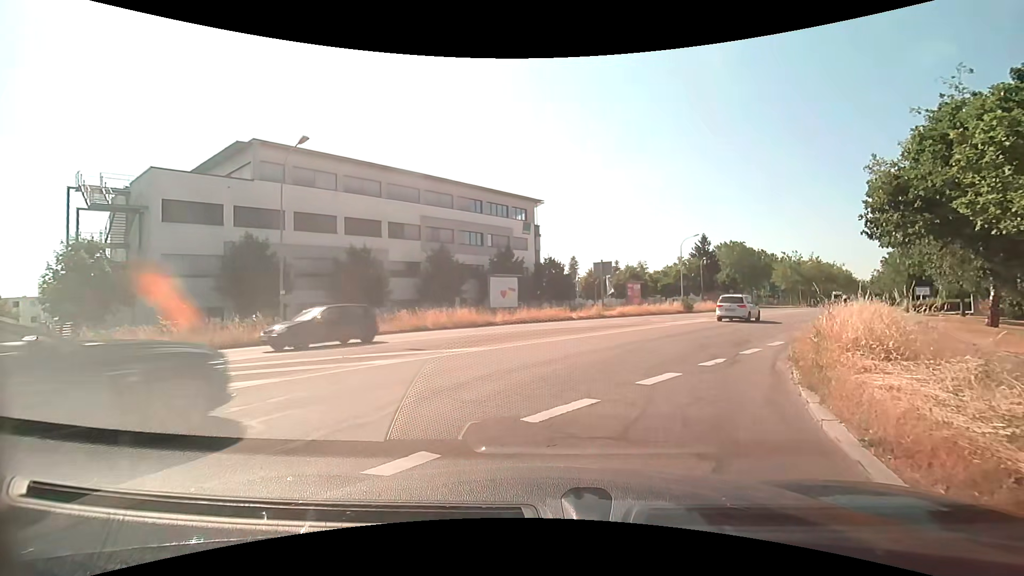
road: tertiary_link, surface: asphalt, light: Day
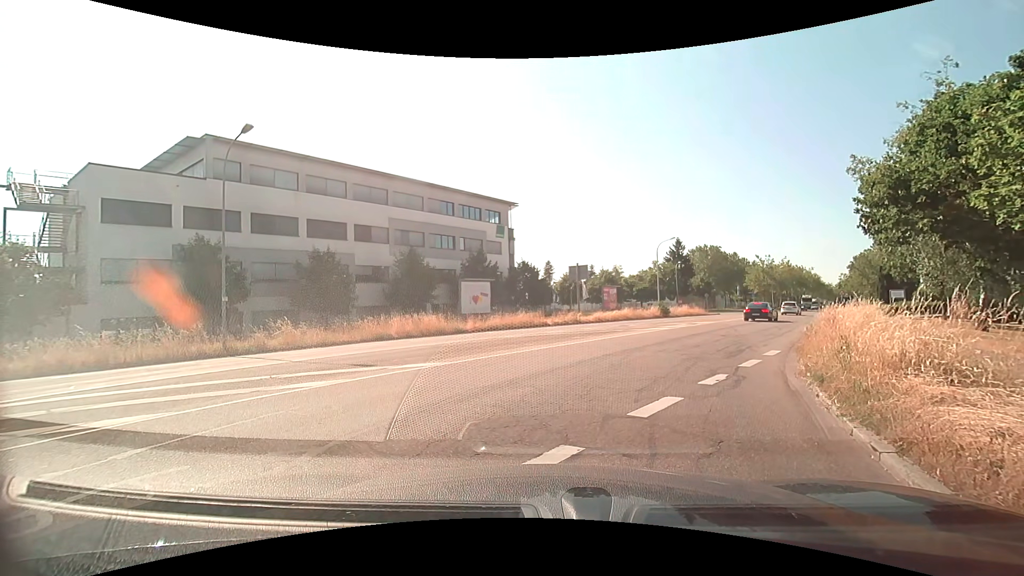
(+0.1, +1.9) m; +3°
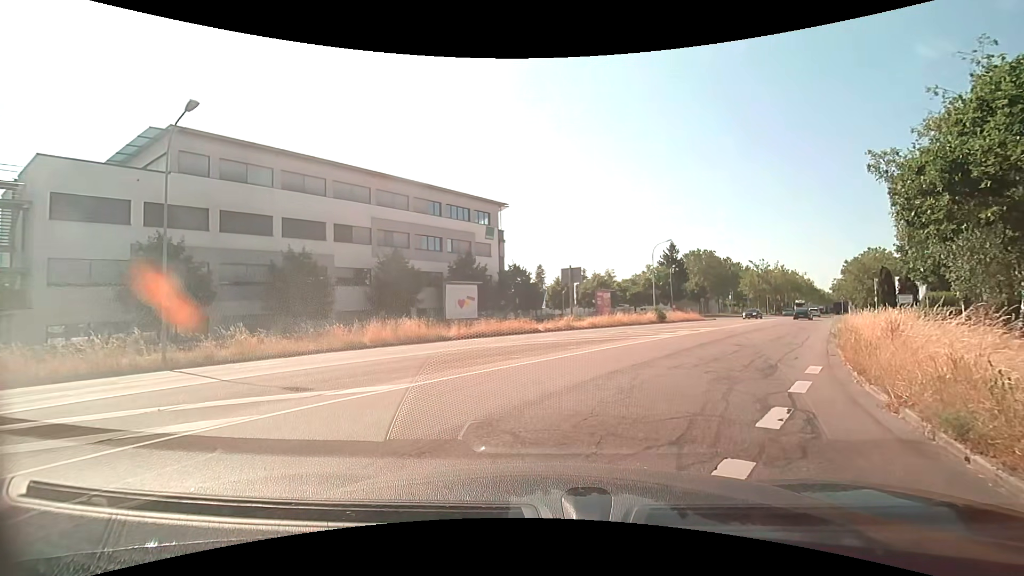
(0.0, +2.9) m; 0°
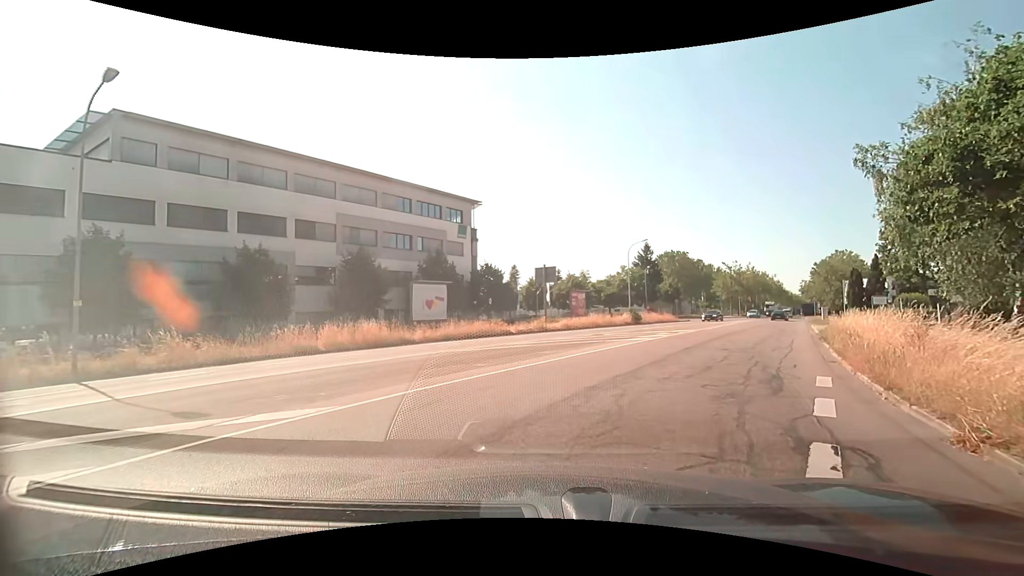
(+0.1, +2.0) m; +5°
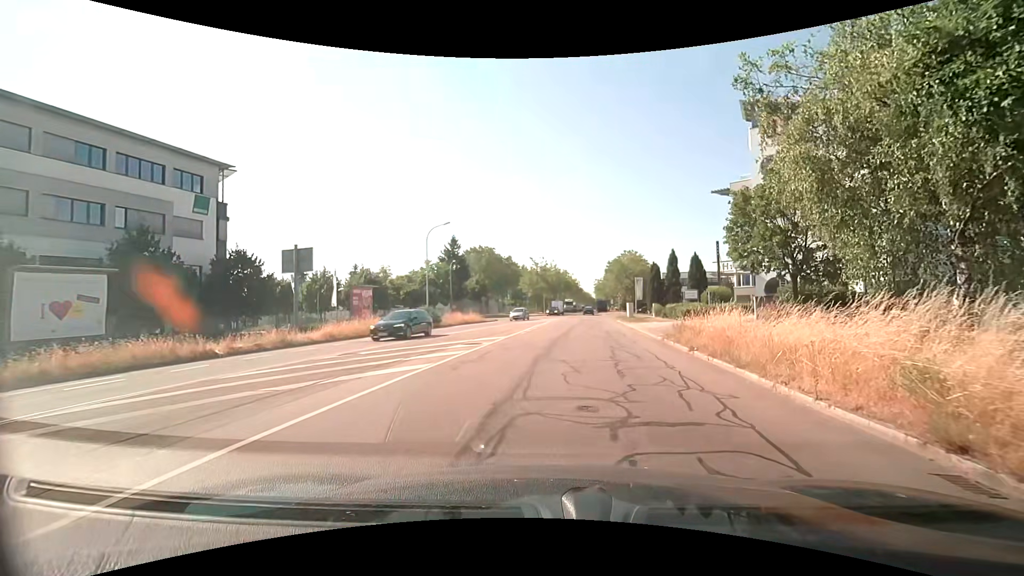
(+2.2, +11.8) m; +20°
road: tertiary
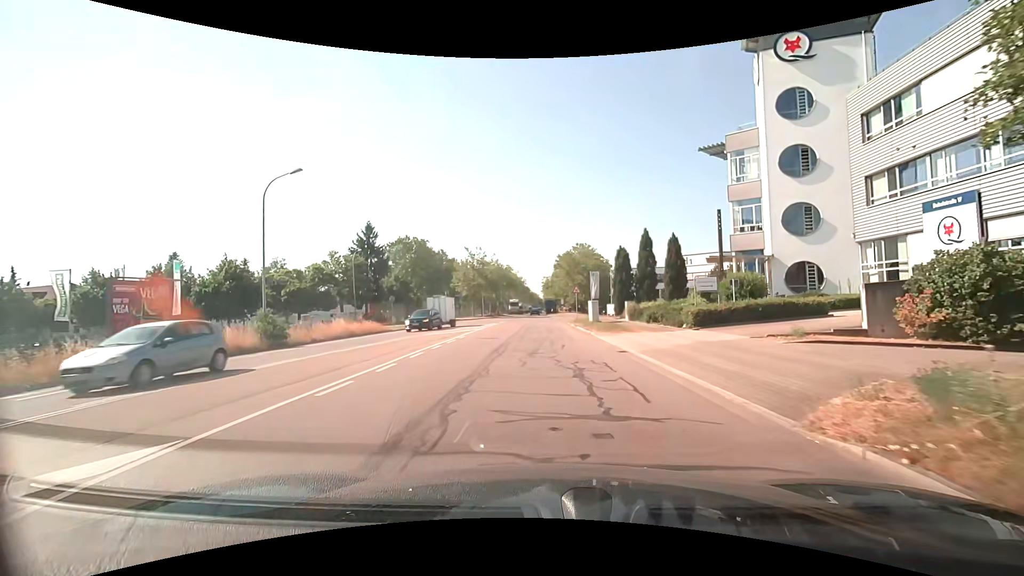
(+1.5, +17.4) m; +7°
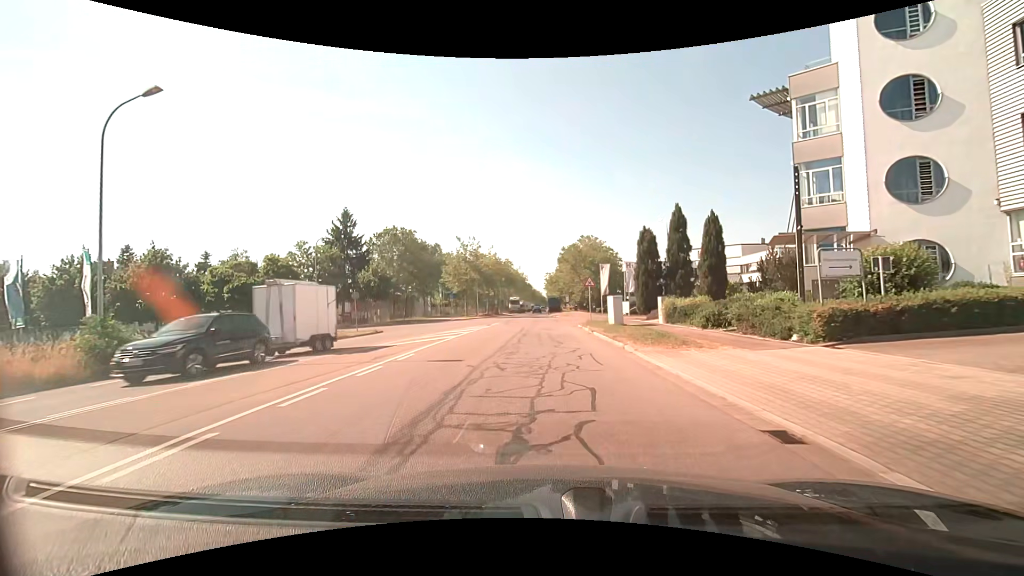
(-0.2, +10.0) m; -1°
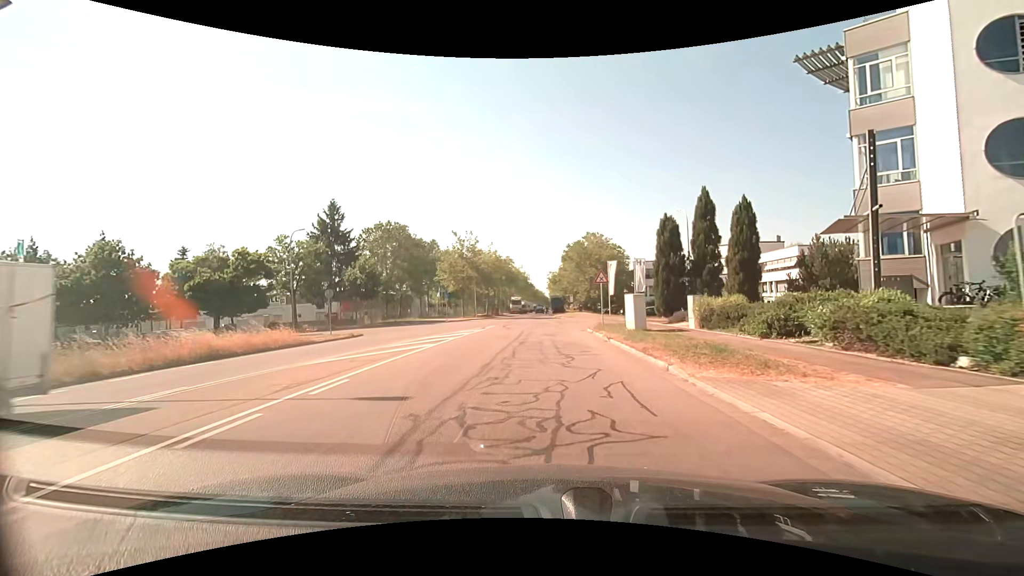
(0.0, +5.2) m; -1°
(0, +10) (0, +20) (0, +30) (-1, +40) (-1, +50) (-1, +60) (-1, +70) (0, +80) (0, +90) (0, +100) m
